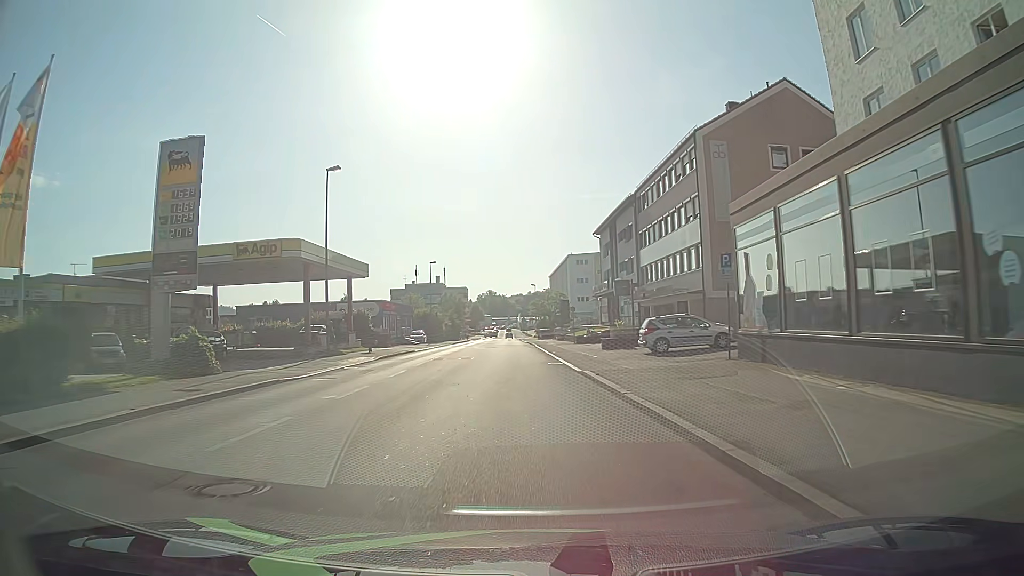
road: tertiary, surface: asphalt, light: Day
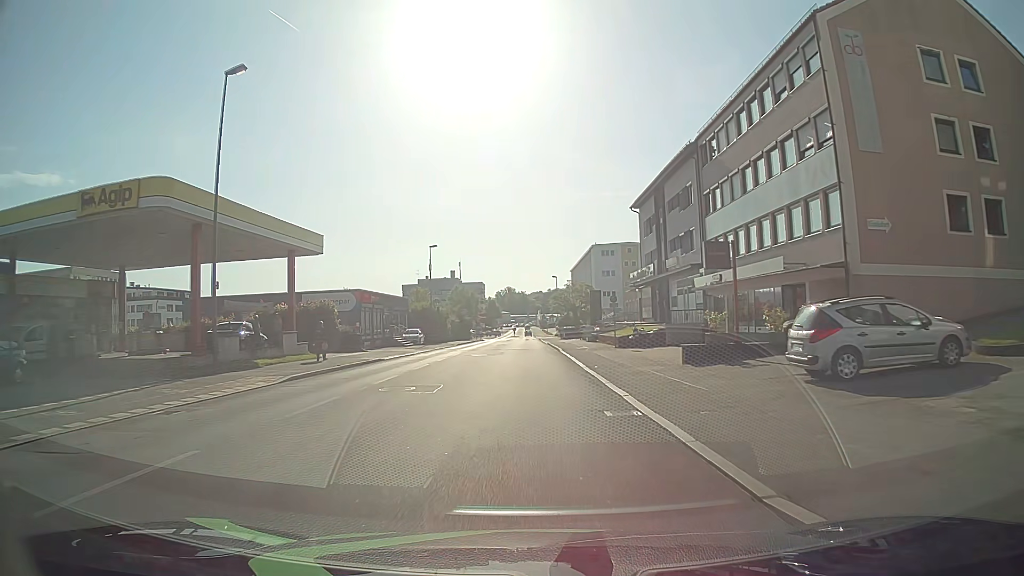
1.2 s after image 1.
(-0.2, +15.3) m; -2°
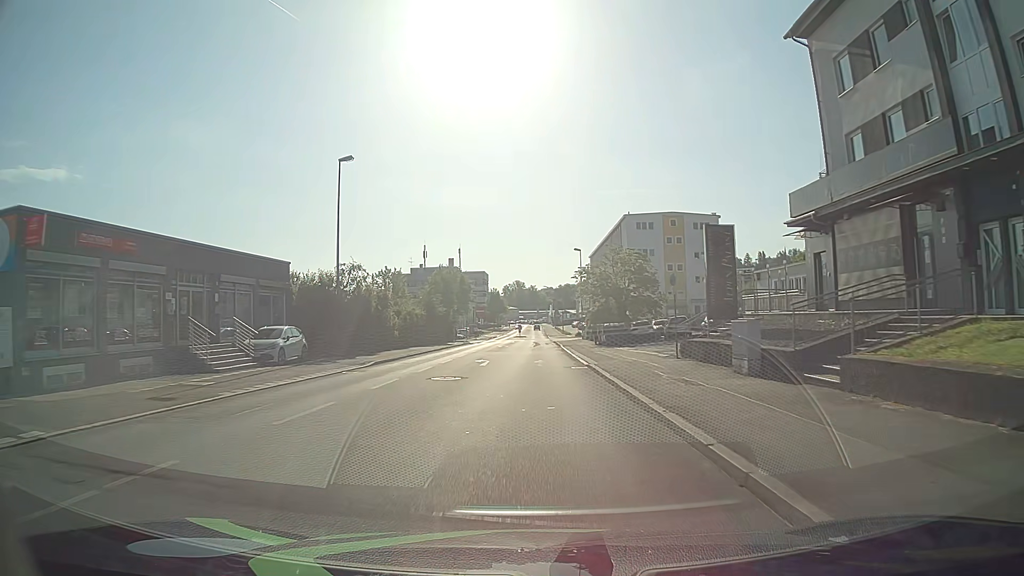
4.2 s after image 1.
(-0.9, +37.1) m; -2°
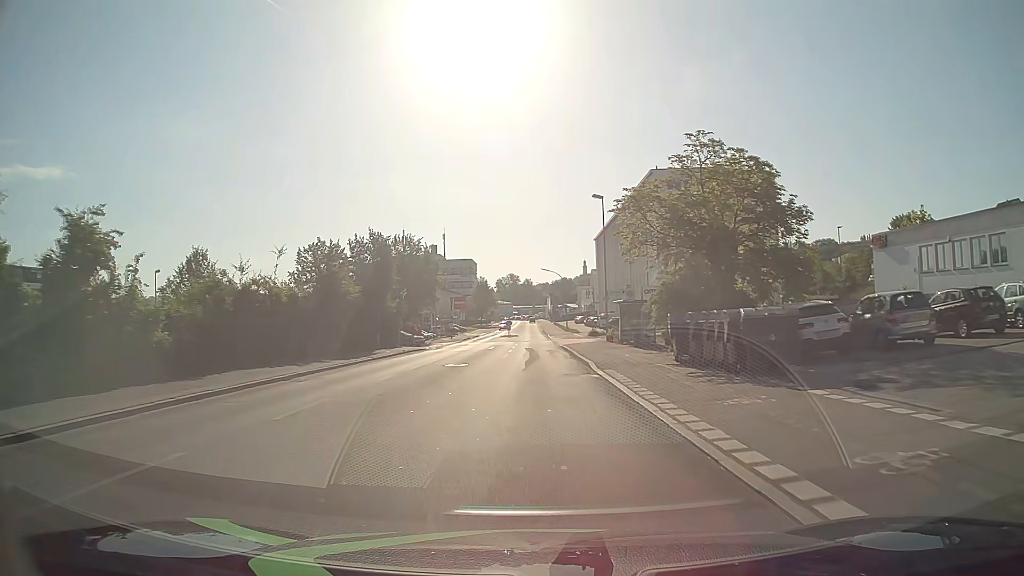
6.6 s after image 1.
(+0.1, +29.8) m; 0°
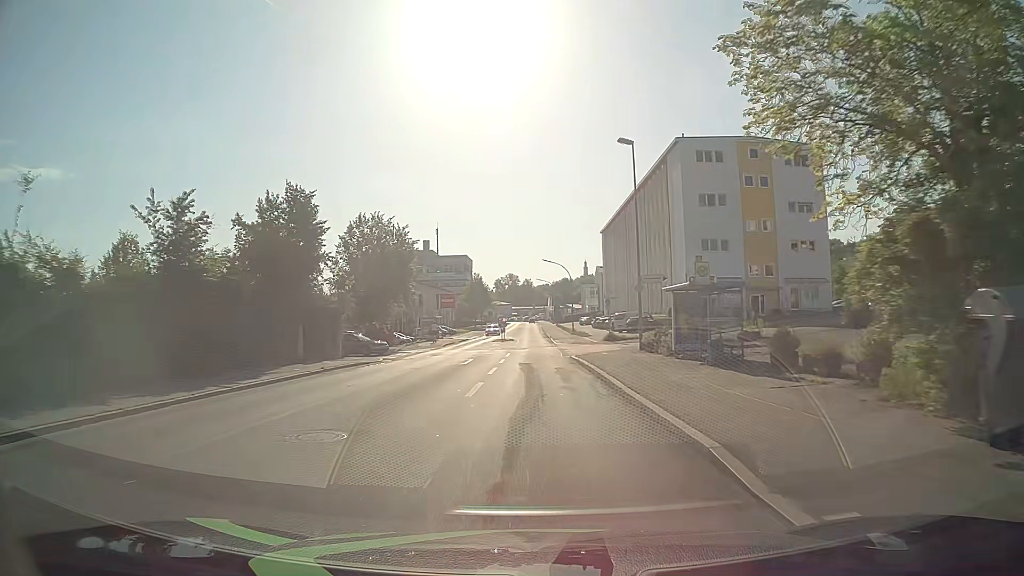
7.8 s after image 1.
(0.0, +15.0) m; 0°
